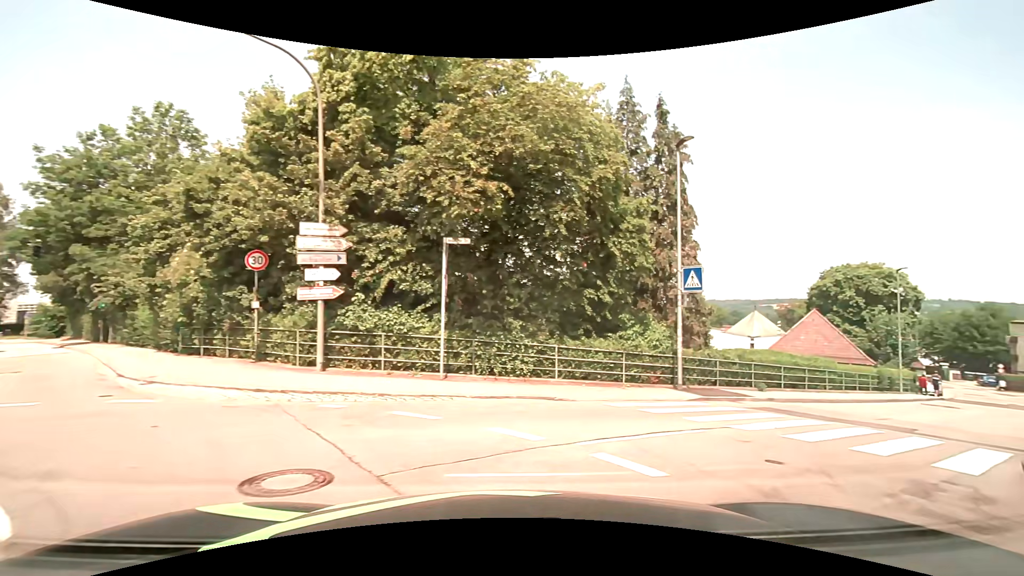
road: unclassified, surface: asphalt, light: Day
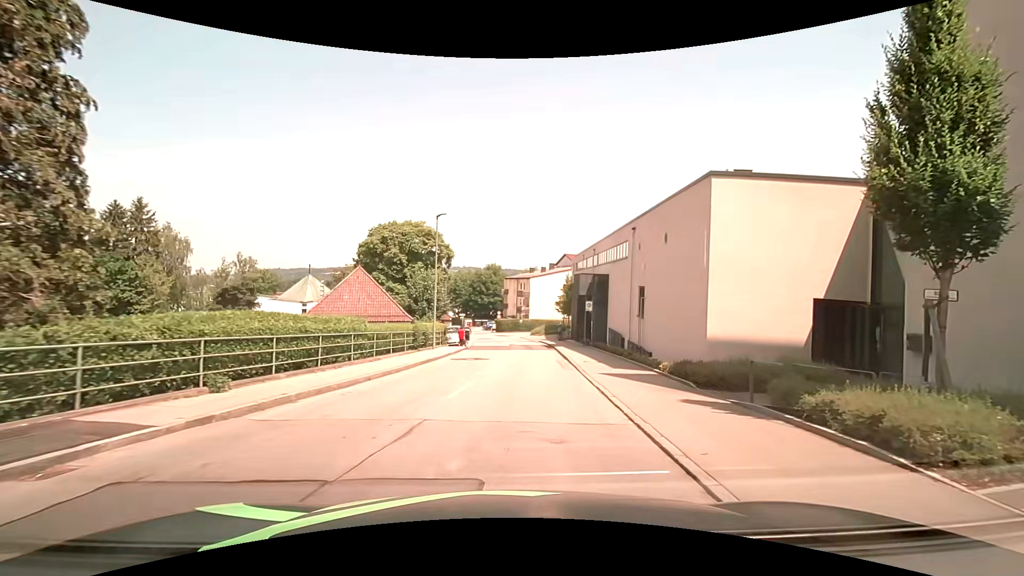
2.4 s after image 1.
(+5.3, +9.5) m; +47°
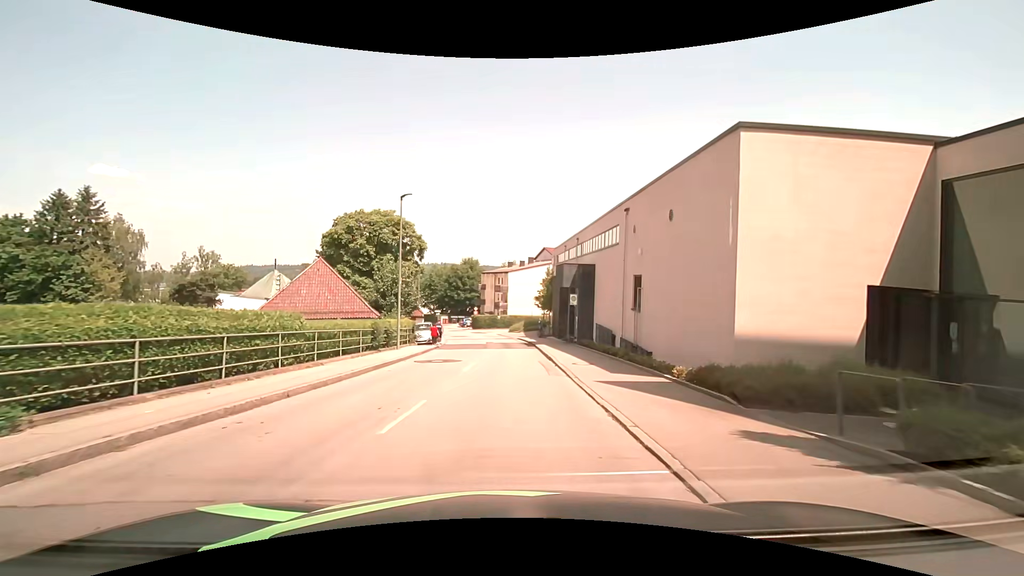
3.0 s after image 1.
(+0.1, +3.7) m; +4°
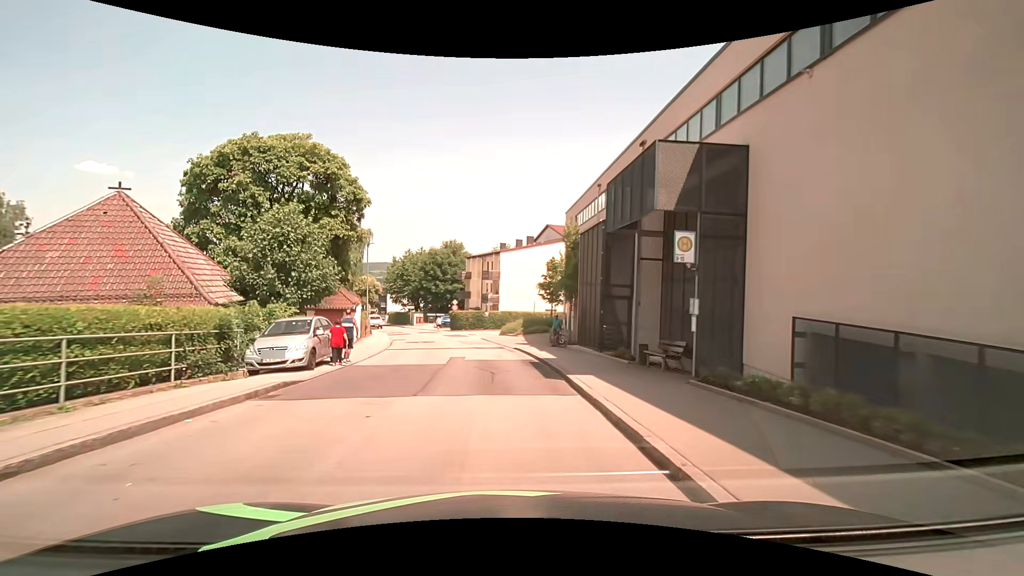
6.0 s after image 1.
(+0.1, +21.2) m; 0°
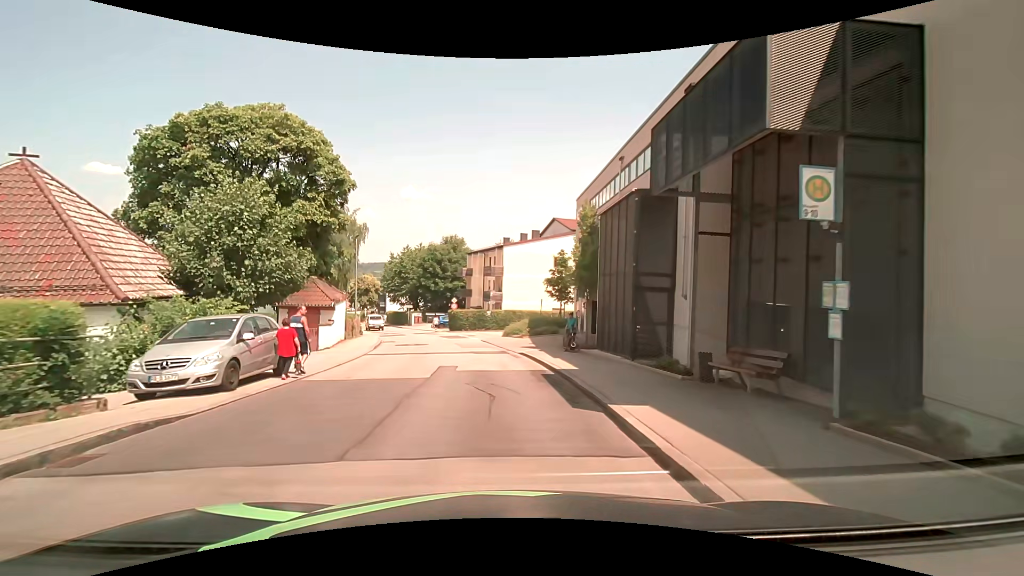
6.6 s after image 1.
(0.0, +4.5) m; 0°
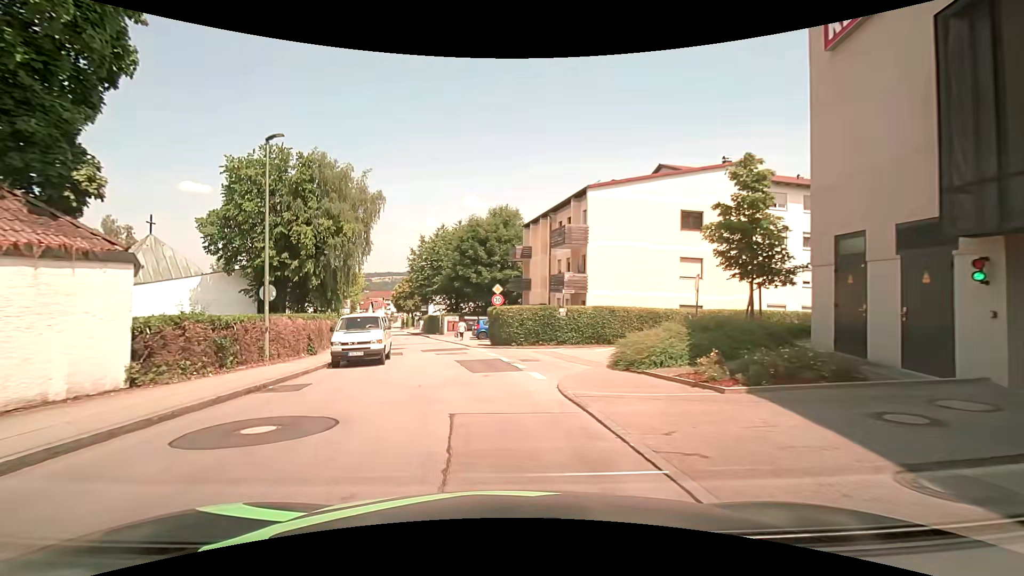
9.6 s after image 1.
(-1.0, +23.7) m; -6°
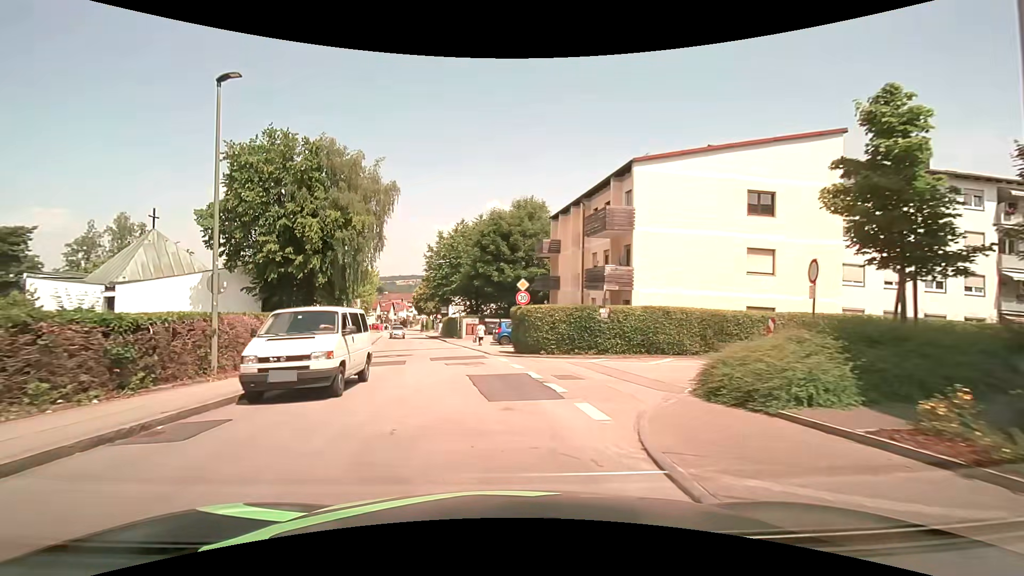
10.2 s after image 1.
(-0.1, +4.9) m; -1°
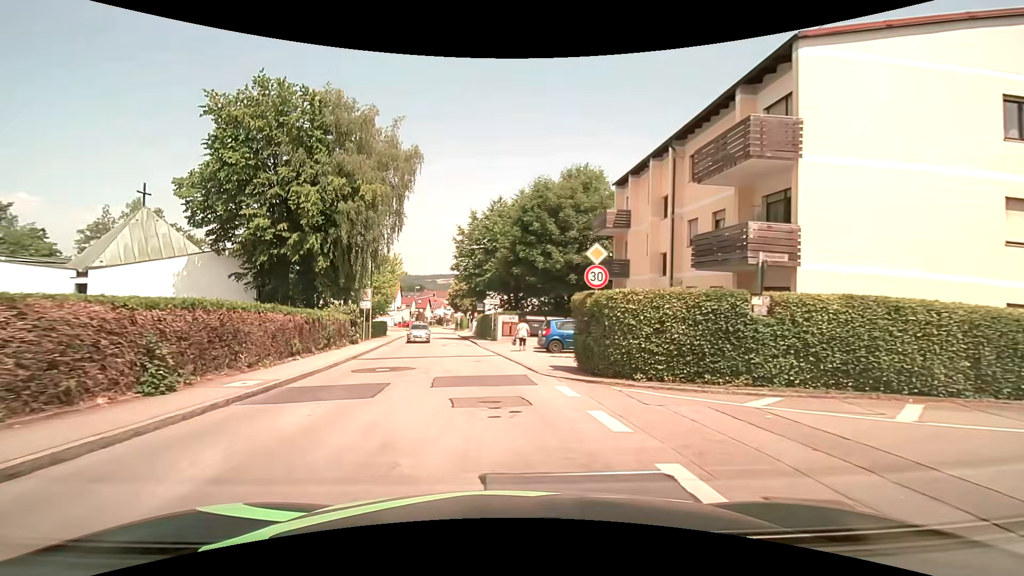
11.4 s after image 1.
(-0.6, +9.6) m; -7°
(0, +10) (-1, +20) (-2, +30) (-4, +40) (-5, +50) (-6, +60) (-8, +70) (-9, +79) (-10, +89) (-10, +99) m
